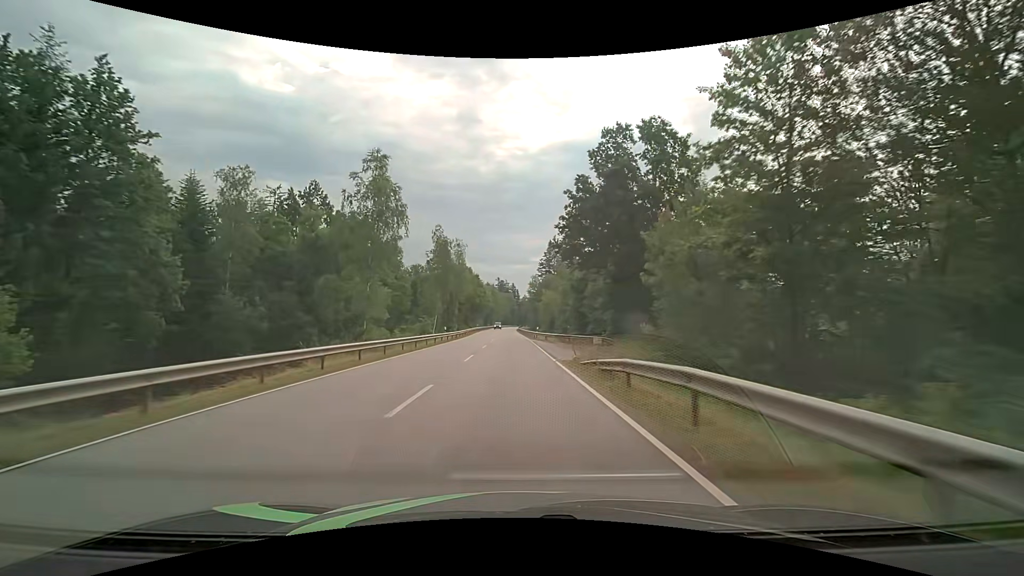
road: secondary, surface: asphalt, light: Day
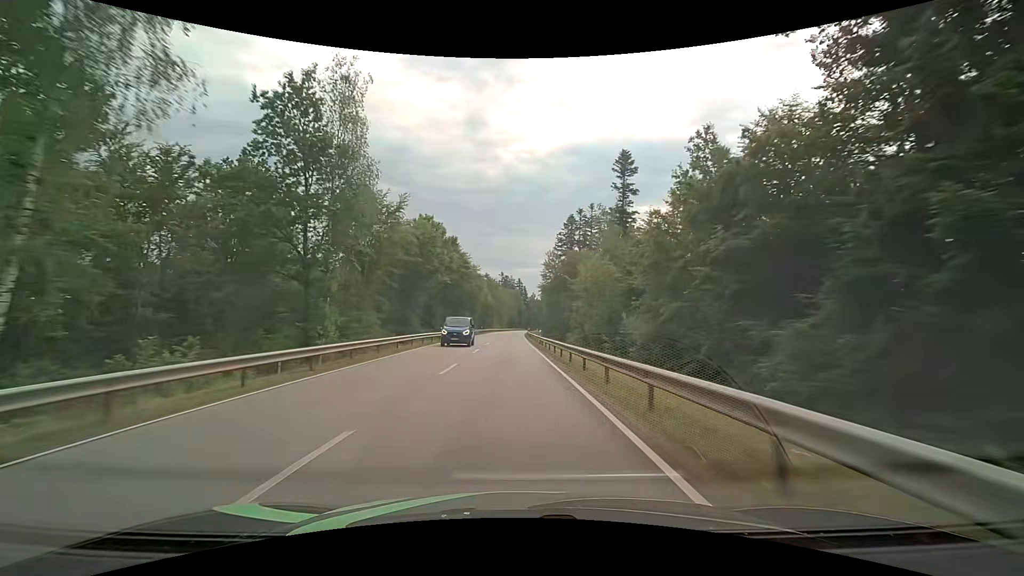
(-0.3, +52.9) m; -1°
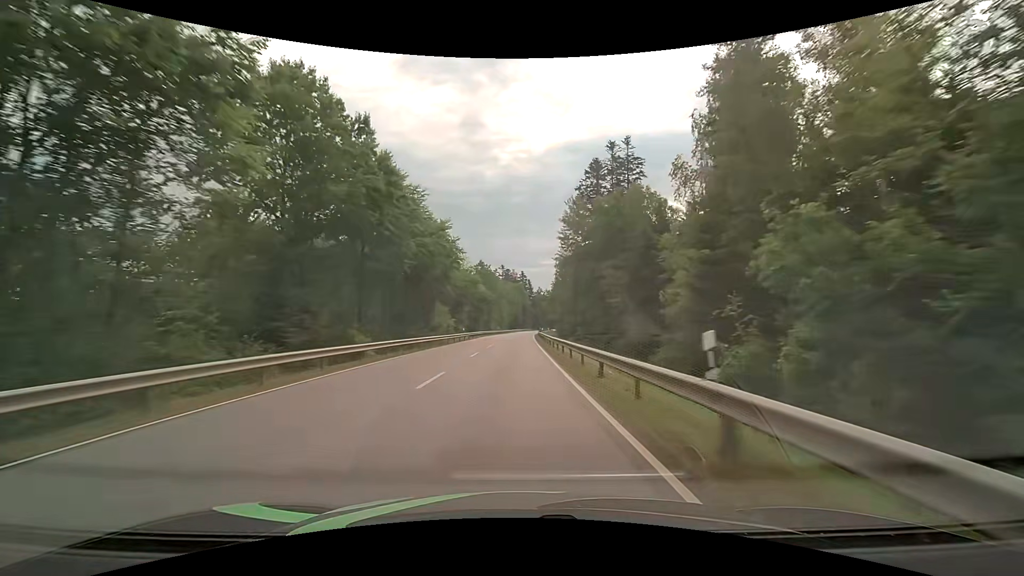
(-0.2, +39.3) m; -1°
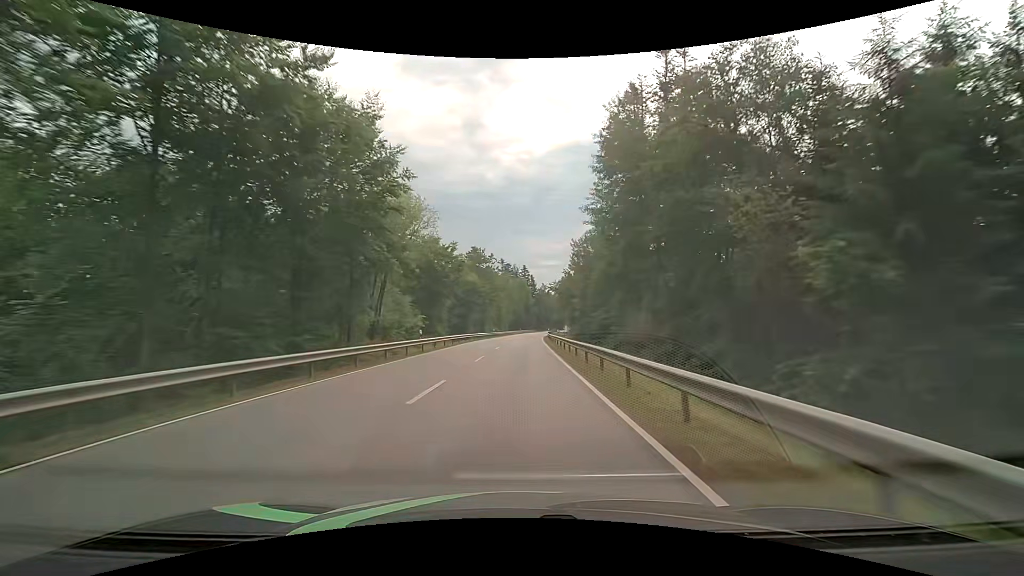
(-0.1, +26.1) m; 0°
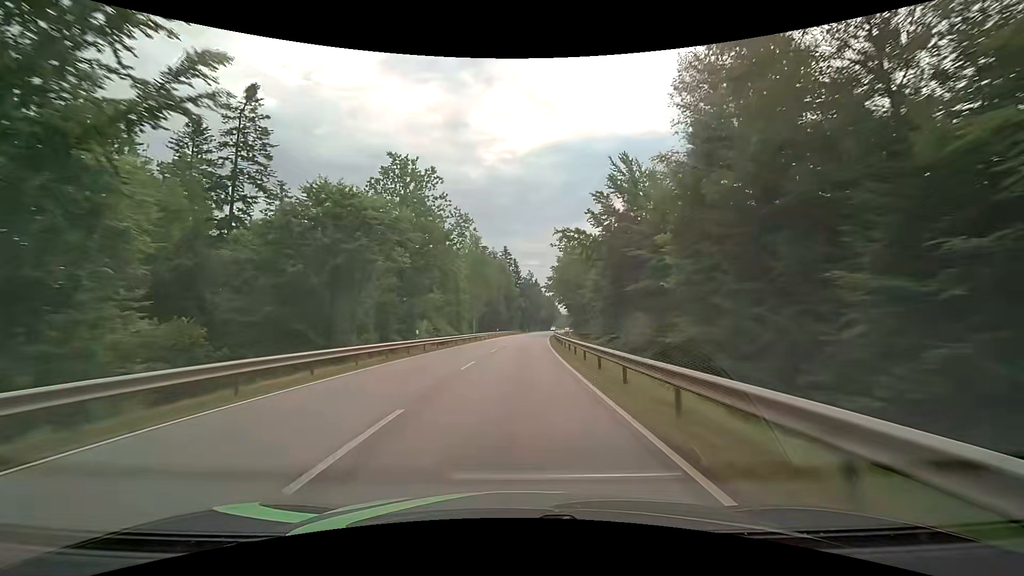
(+0.7, +51.9) m; +1°
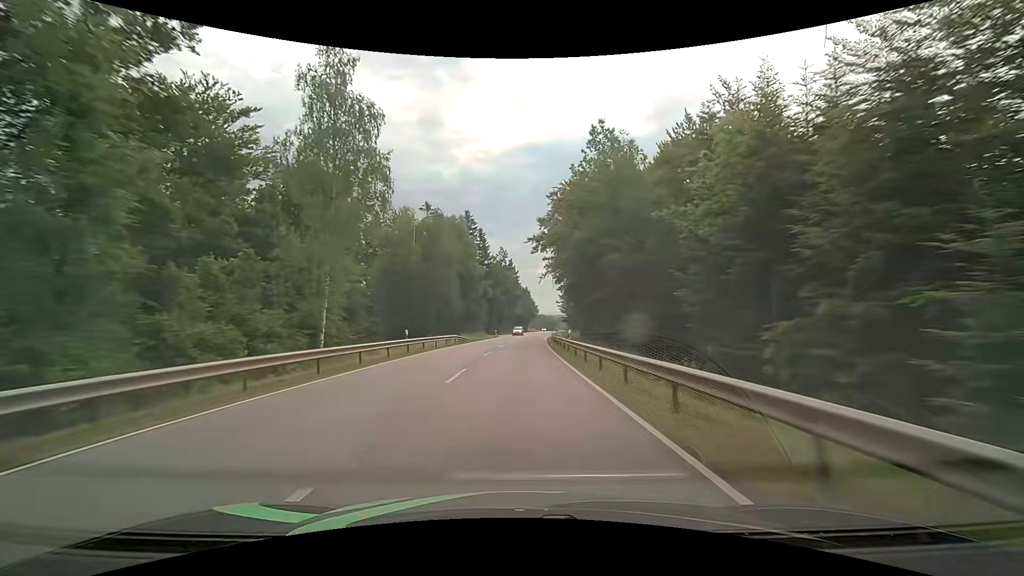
(+1.7, +51.8) m; +4°
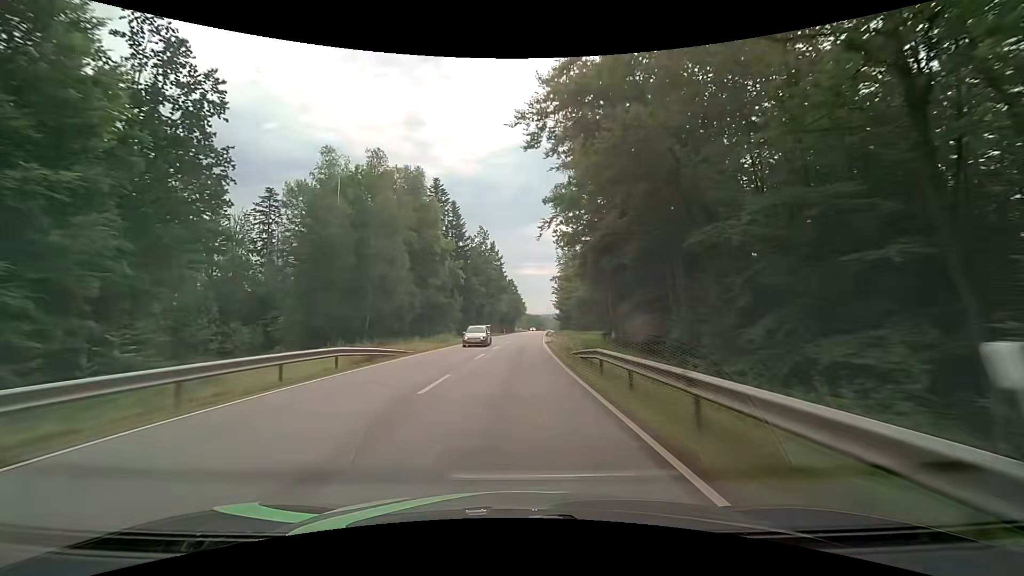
(+0.4, +25.9) m; +1°
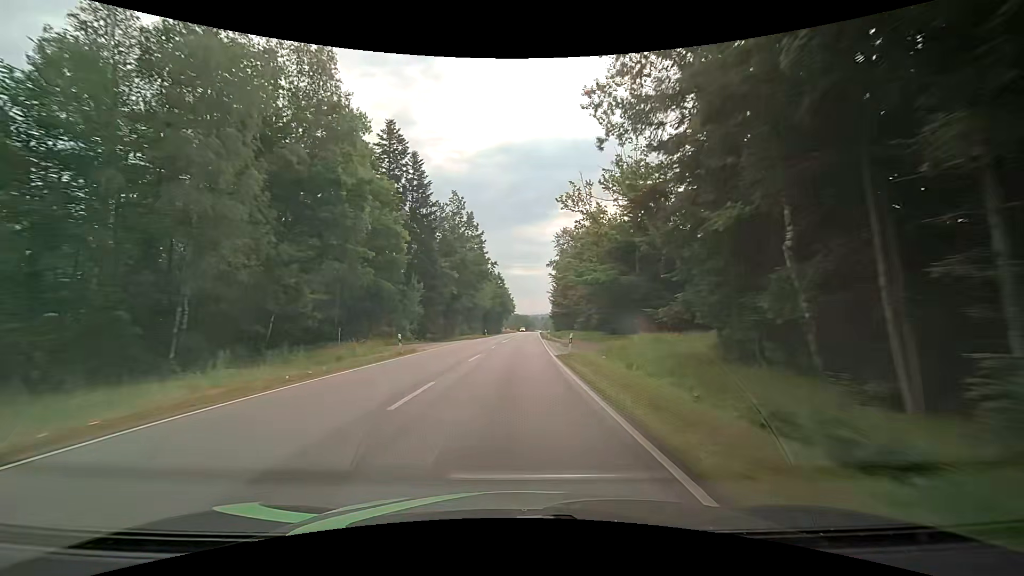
(+0.4, +25.9) m; +2°
(0, +10) (0, +20) (0, +30) (0, +40) (+1, +50) (+1, +60) (+1, +70) (+1, +80) (+2, +90) (+2, +100) m
